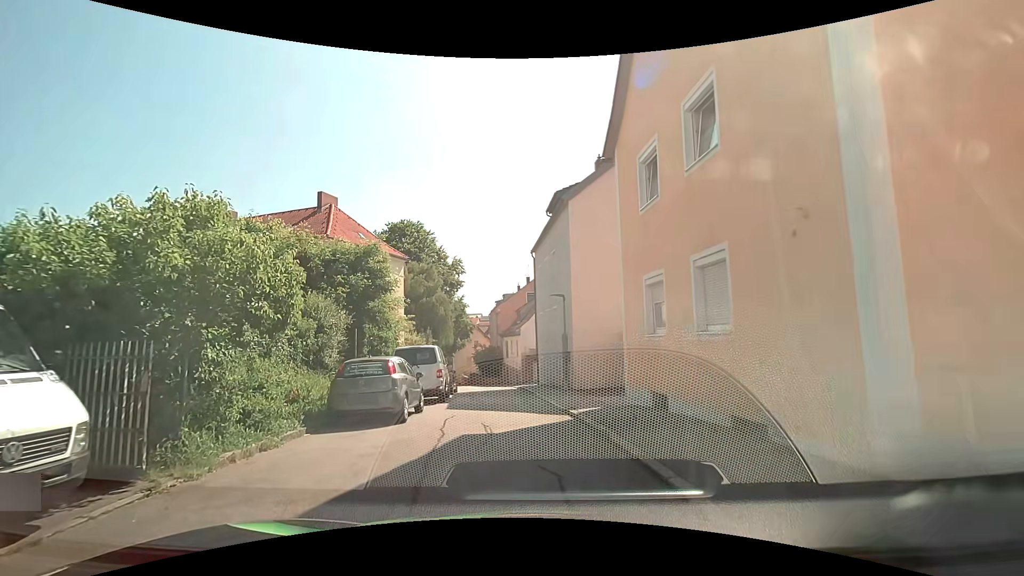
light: Day
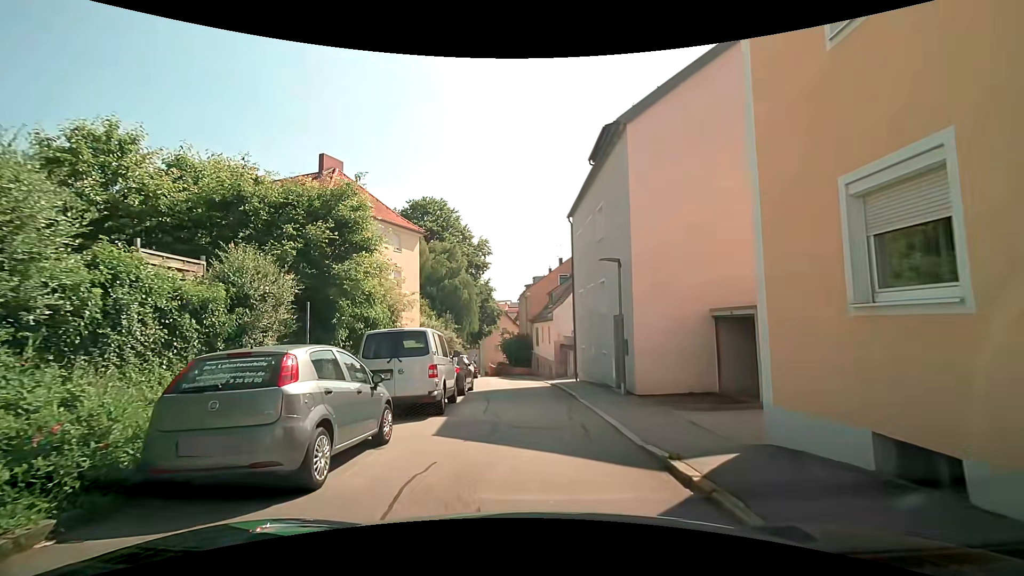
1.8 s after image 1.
(-0.3, +6.2) m; -3°
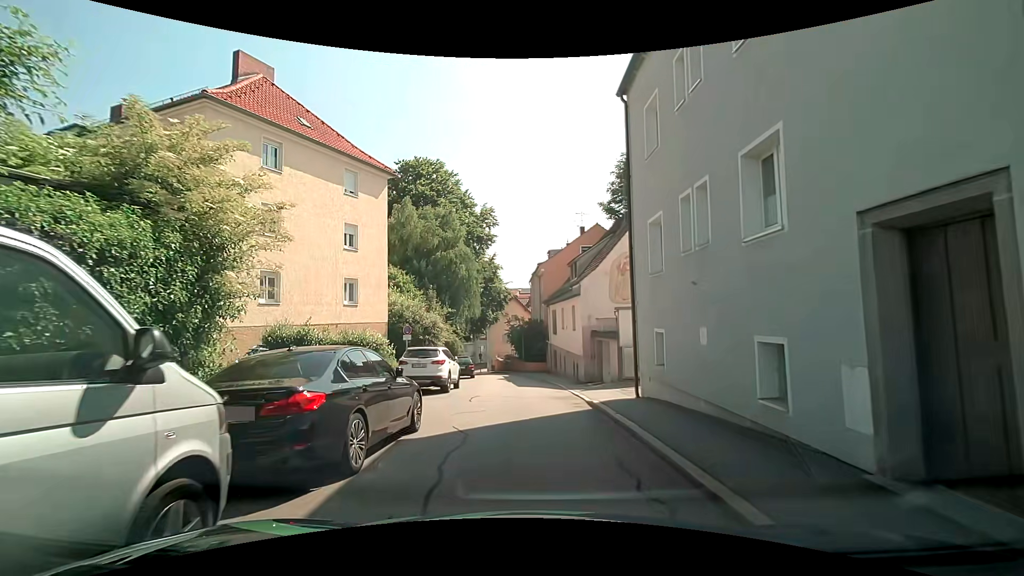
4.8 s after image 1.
(-0.4, +11.9) m; -3°
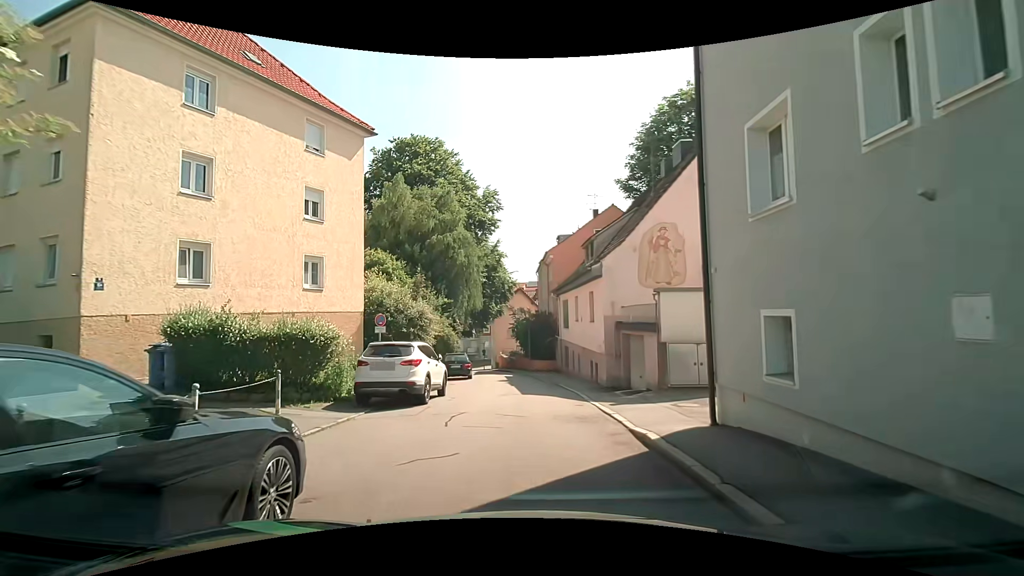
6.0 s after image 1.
(0.0, +5.1) m; -2°
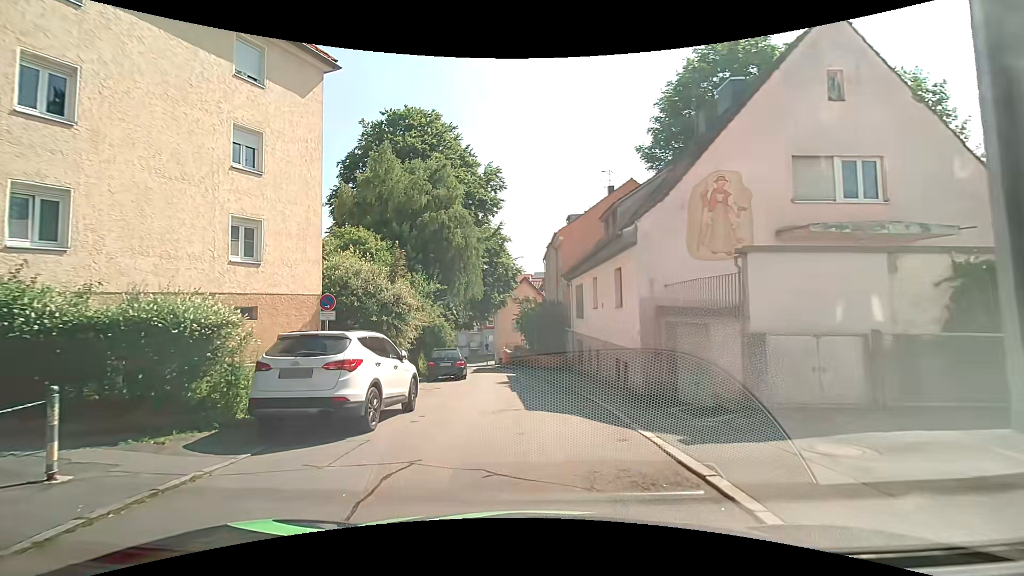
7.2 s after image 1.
(0.0, +5.2) m; +1°
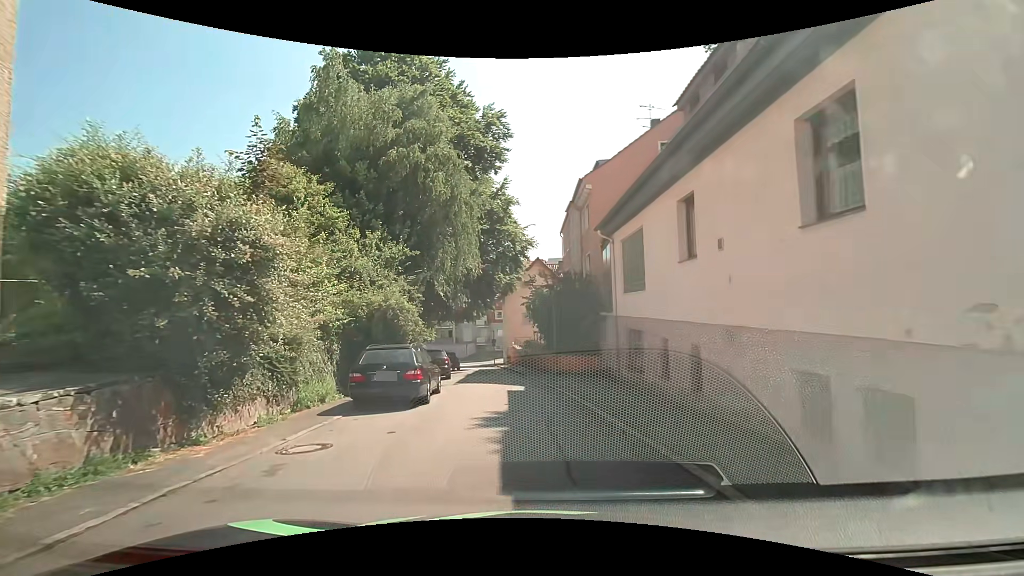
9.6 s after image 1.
(0.0, +11.0) m; -1°
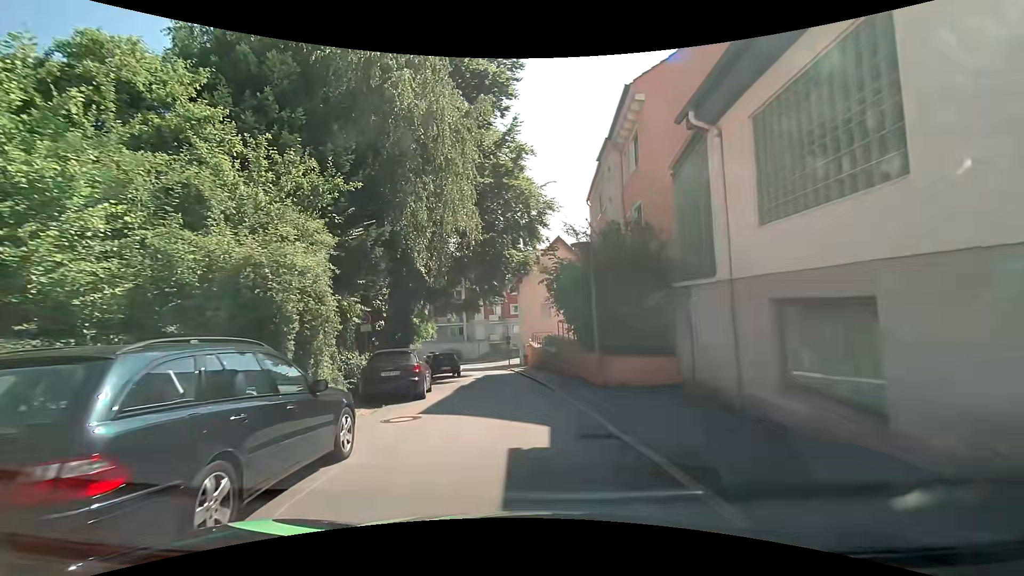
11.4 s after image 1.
(0.0, +9.0) m; -1°
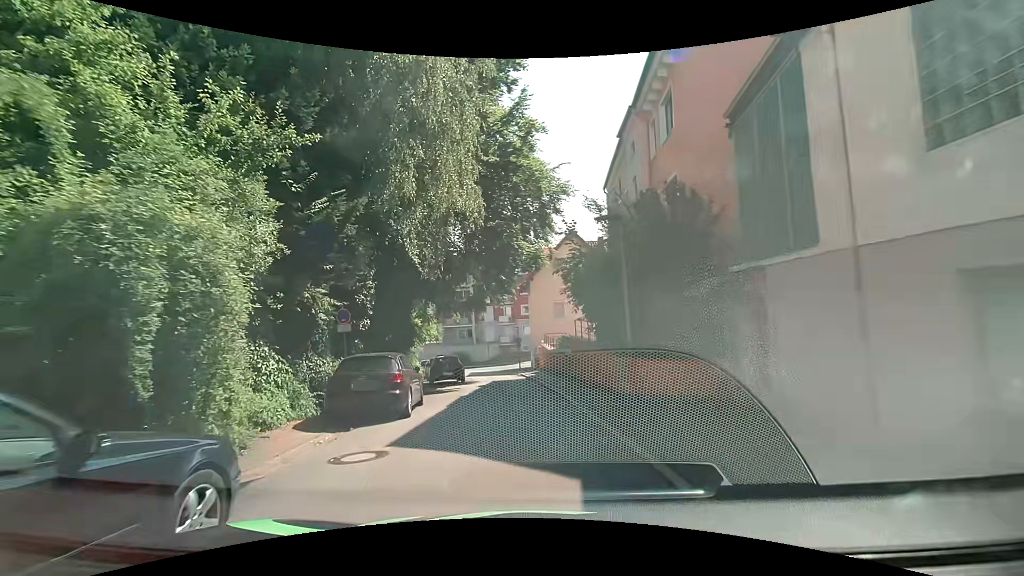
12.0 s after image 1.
(-0.1, +3.1) m; -3°
